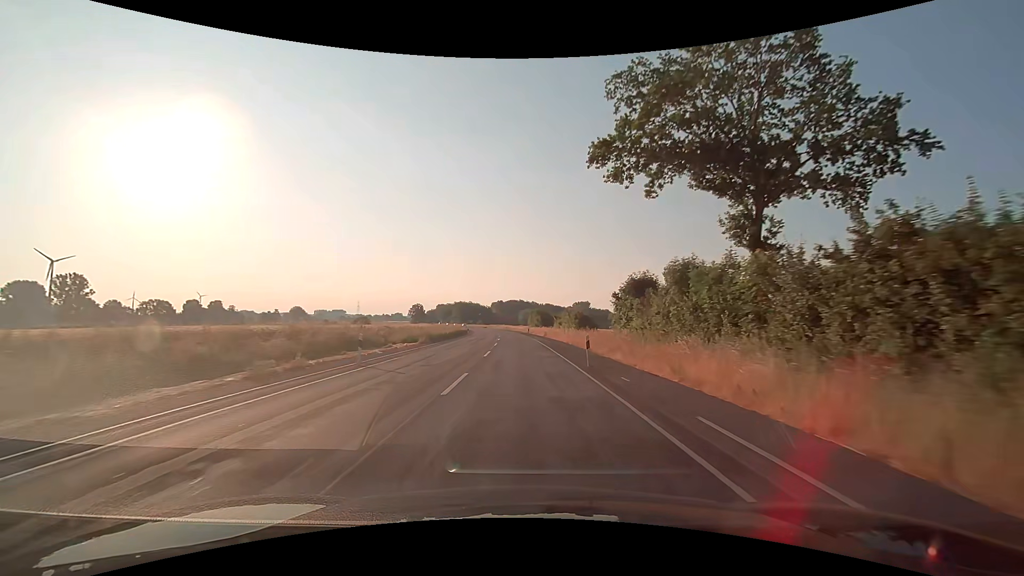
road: secondary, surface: asphalt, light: Day
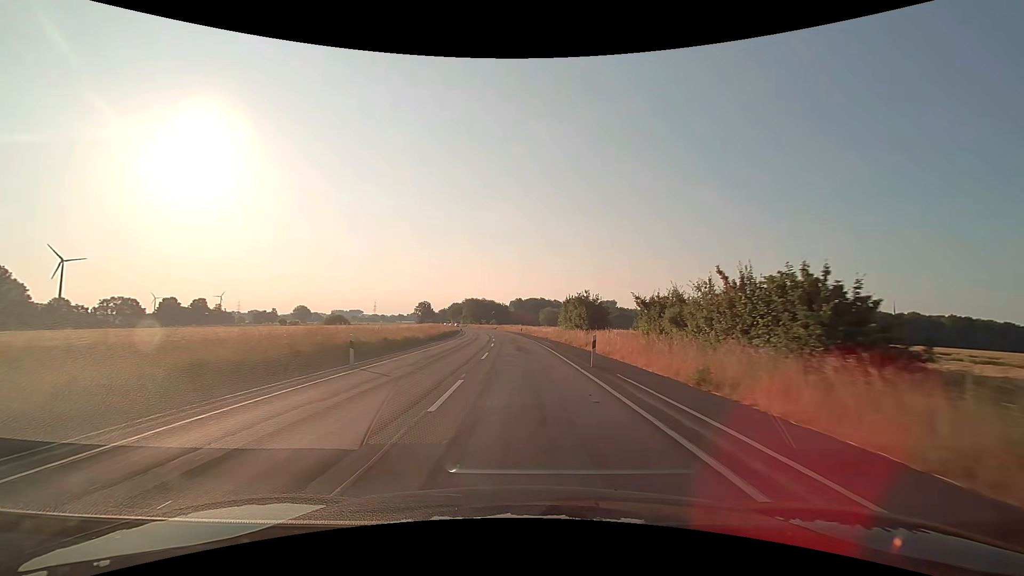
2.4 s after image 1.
(-1.0, +50.2) m; -2°
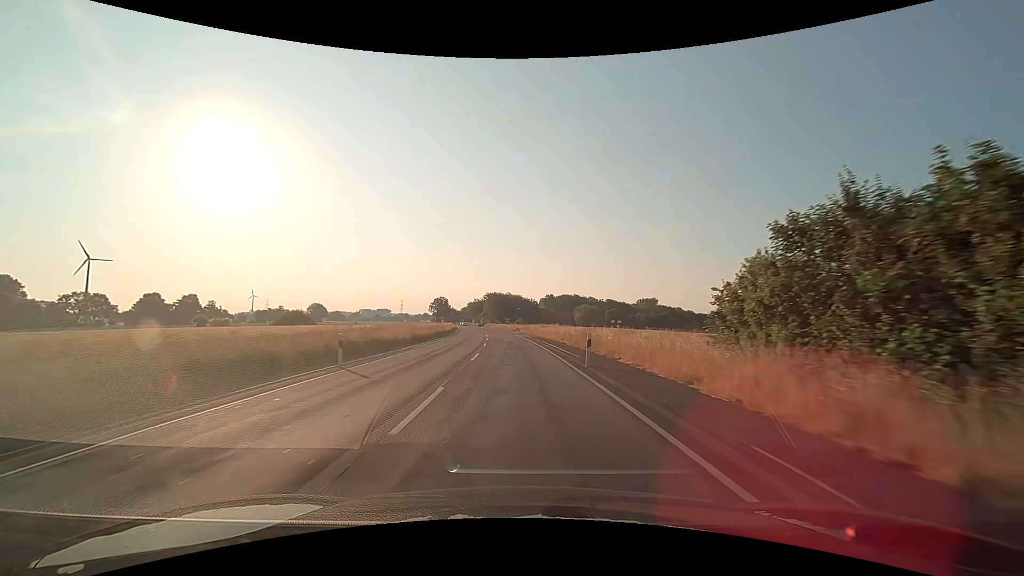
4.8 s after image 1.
(-1.4, +50.1) m; -3°
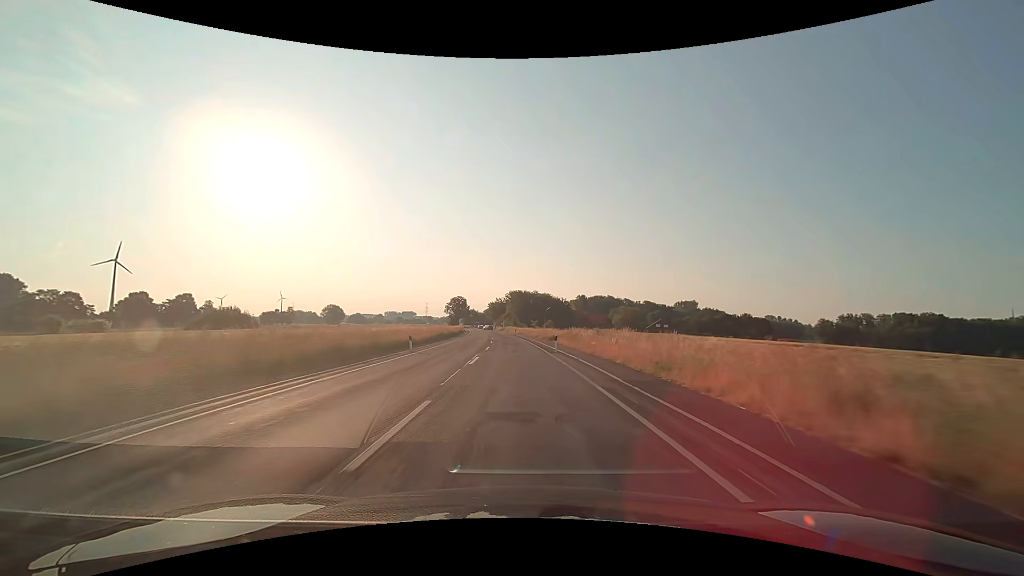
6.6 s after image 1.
(-1.1, +37.5) m; -3°
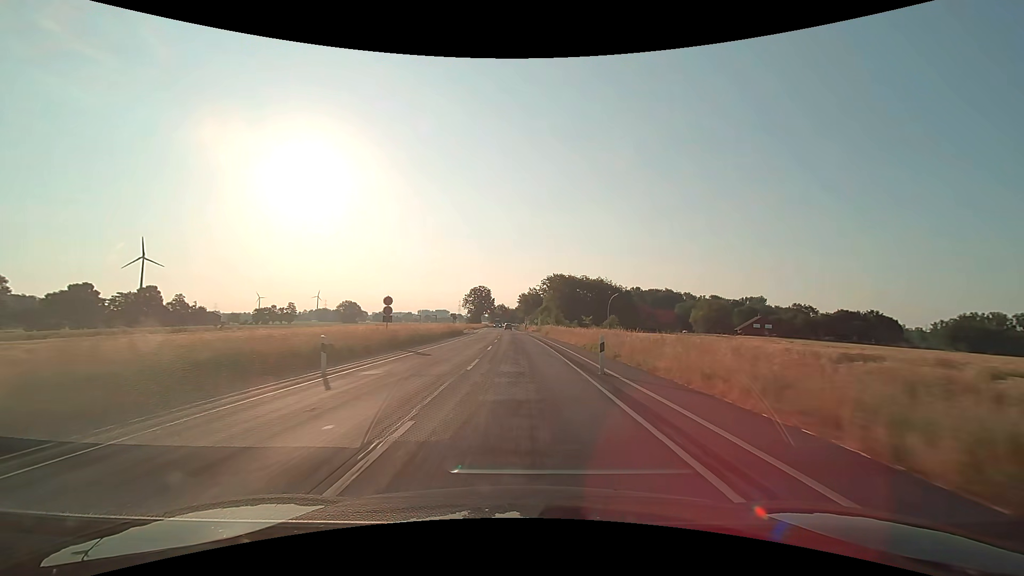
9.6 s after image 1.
(-2.3, +62.5) m; -4°
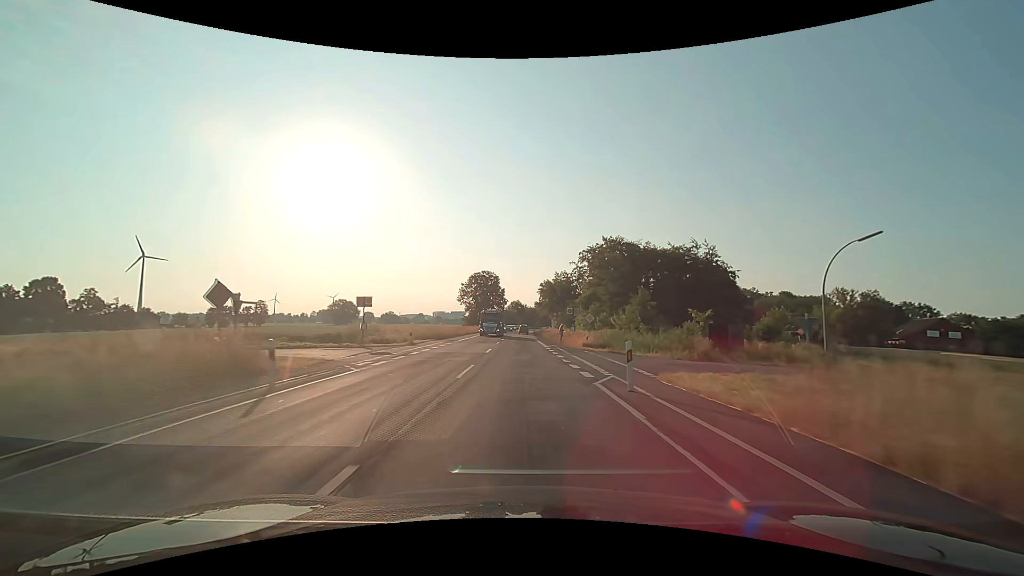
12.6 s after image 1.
(-1.3, +62.5) m; -2°
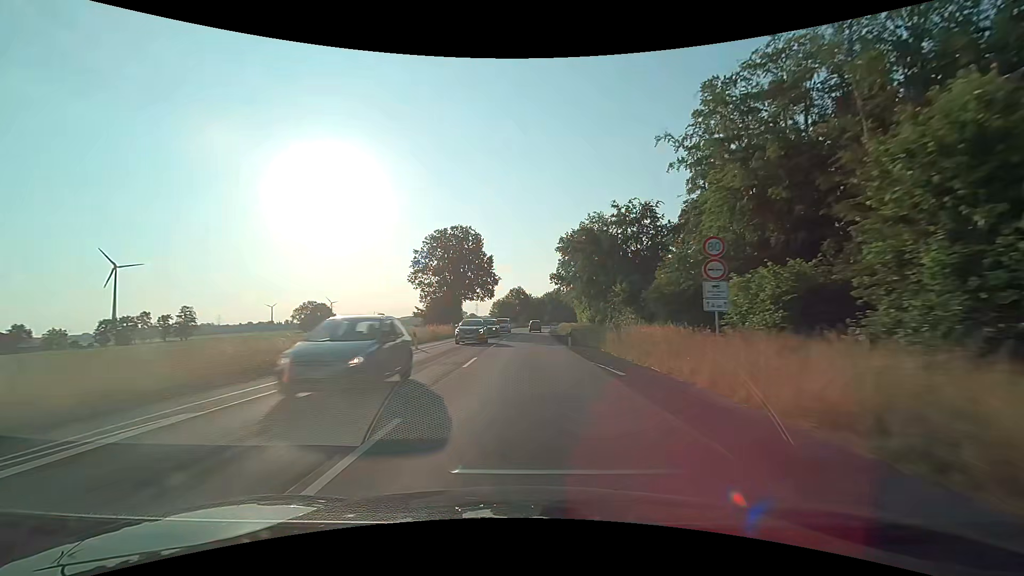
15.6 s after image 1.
(-0.4, +62.2) m; -1°
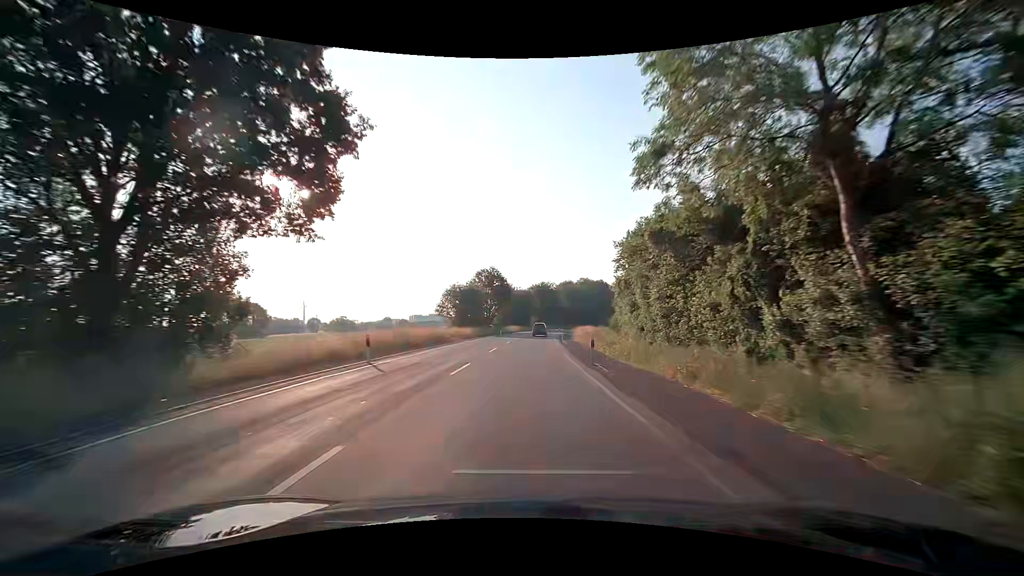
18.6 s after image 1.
(+1.0, +60.9) m; +2°
(0, +10) (0, +20) (0, +30) (+1, +40) (+1, +50) (+2, +60) (+3, +70) (+4, +80) (+5, +90) (+6, +100) m
